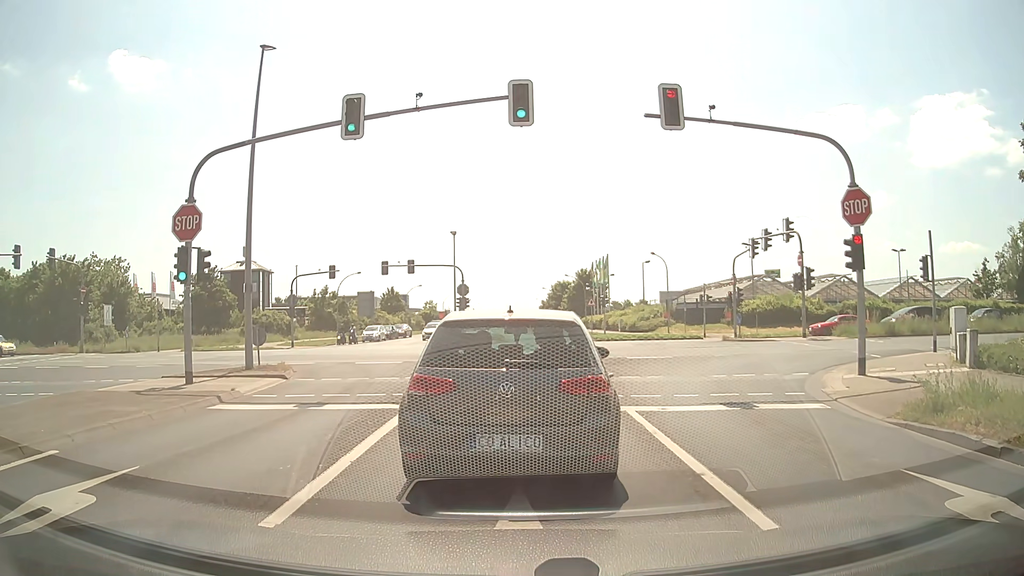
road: tertiary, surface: asphalt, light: Day
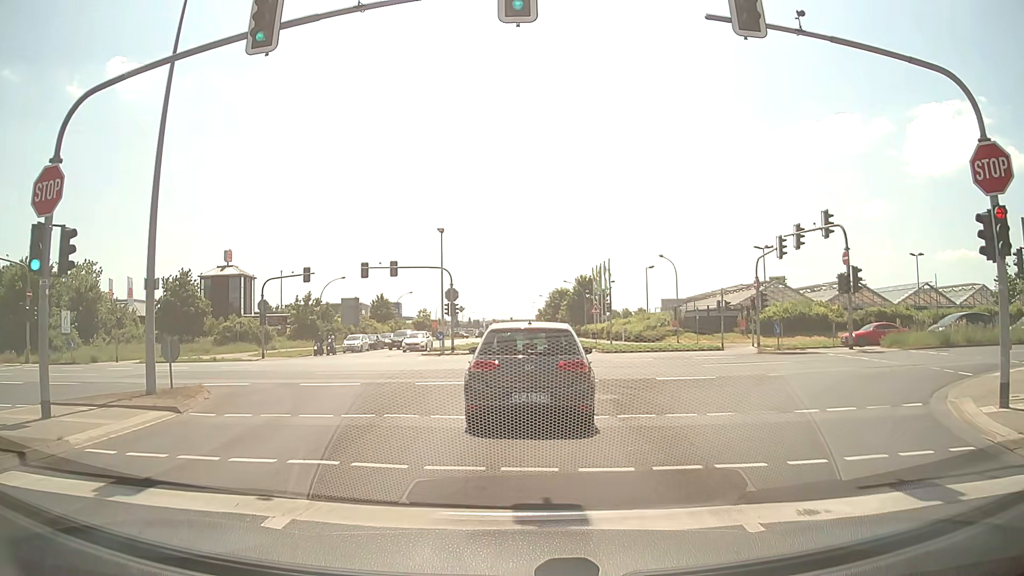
(+0.1, +6.0) m; +1°
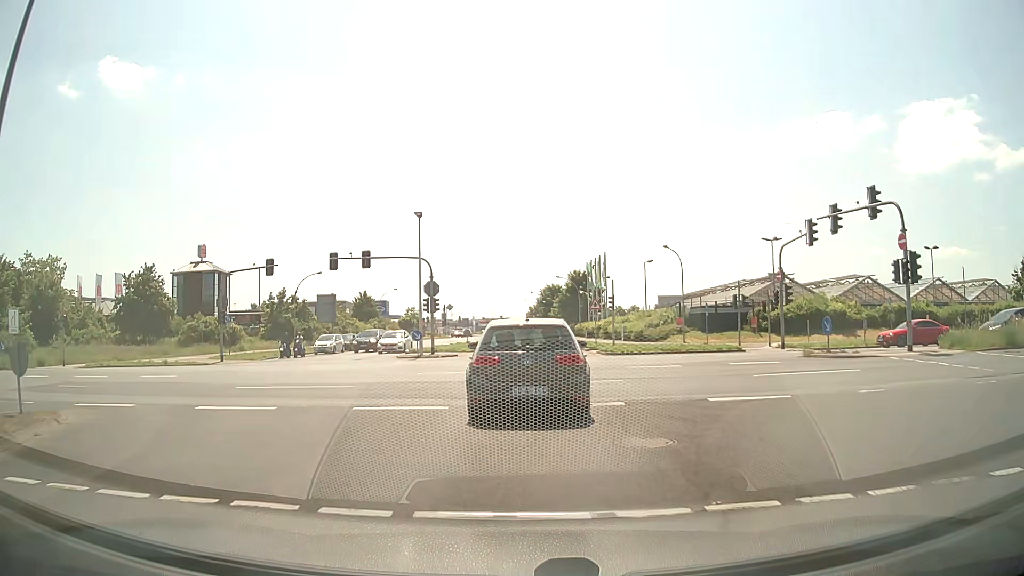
(+0.1, +5.7) m; +1°
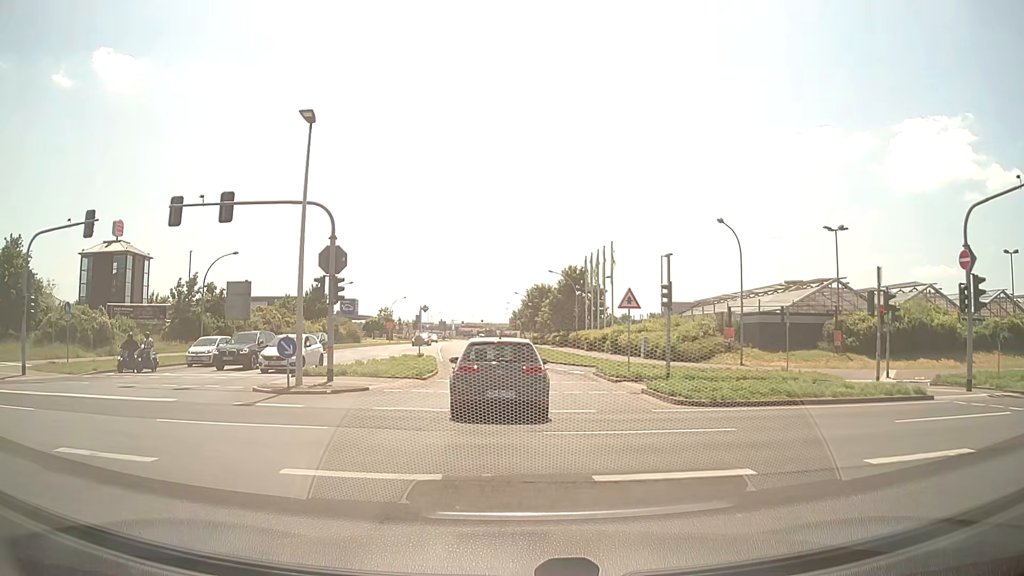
(+0.3, +18.6) m; +1°
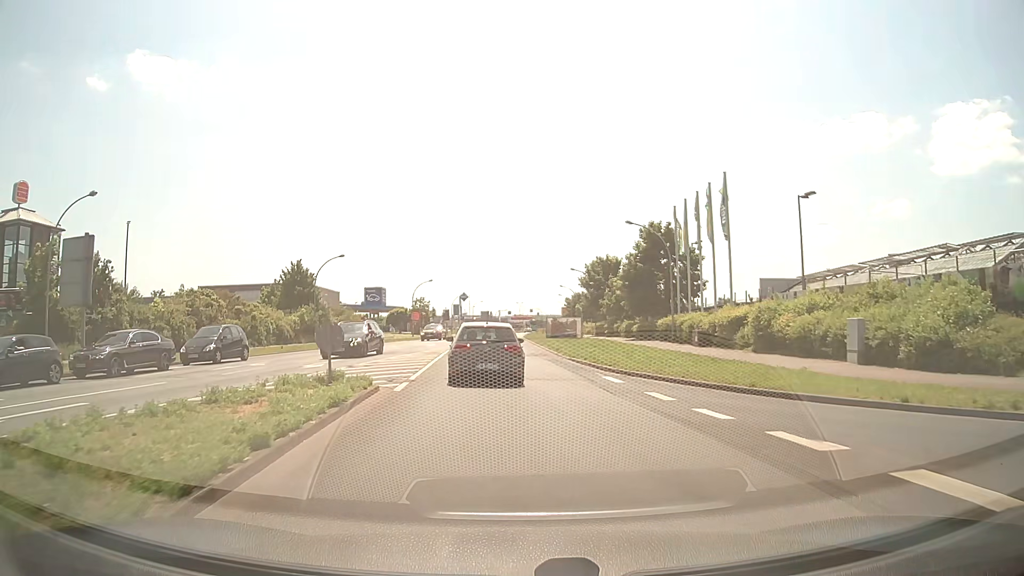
(-0.4, +24.7) m; -3°
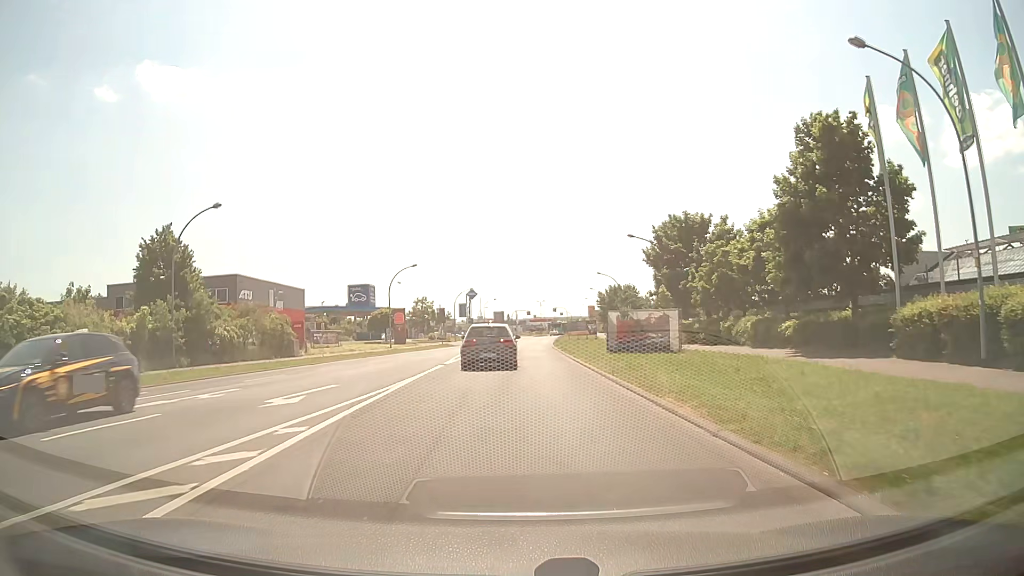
(-0.9, +29.6) m; -2°
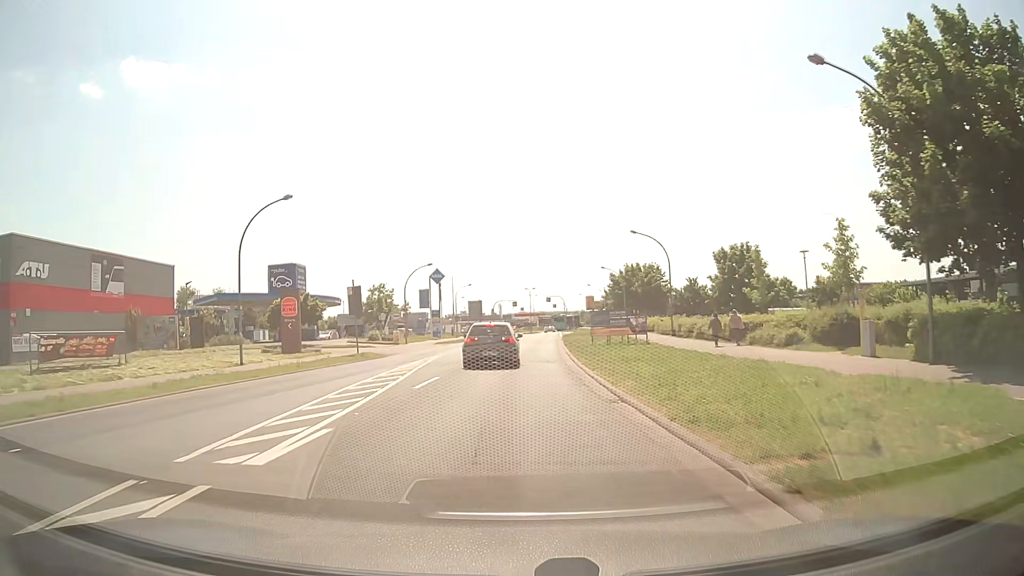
(+0.1, +33.3) m; +1°
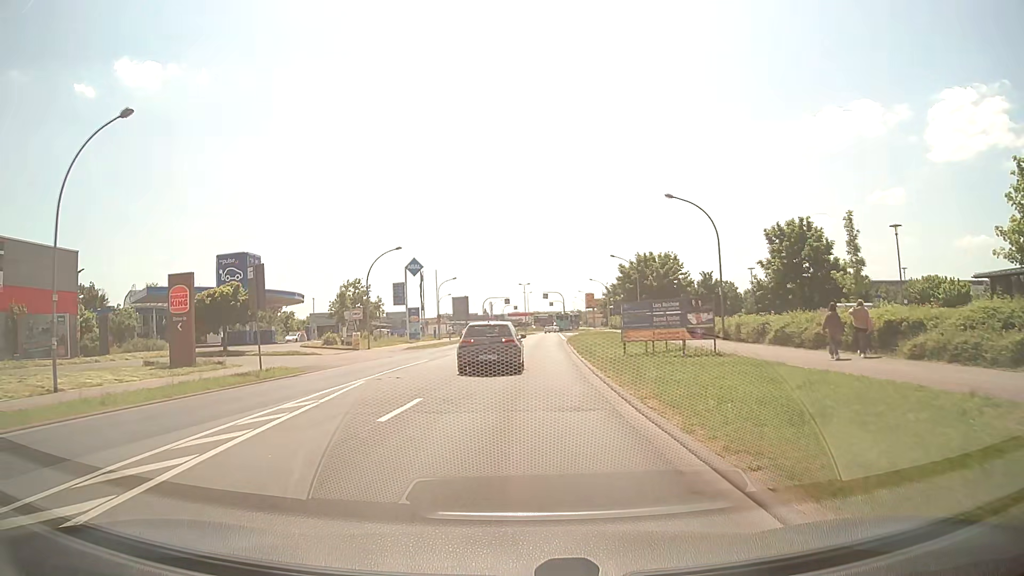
(+0.1, +14.0) m; +1°
(0, +10) (0, +20) (0, +30) (+1, +40) (+1, +50) (+2, +60) (+3, +70) (+3, +80) (+3, +90) (+3, +100) m
